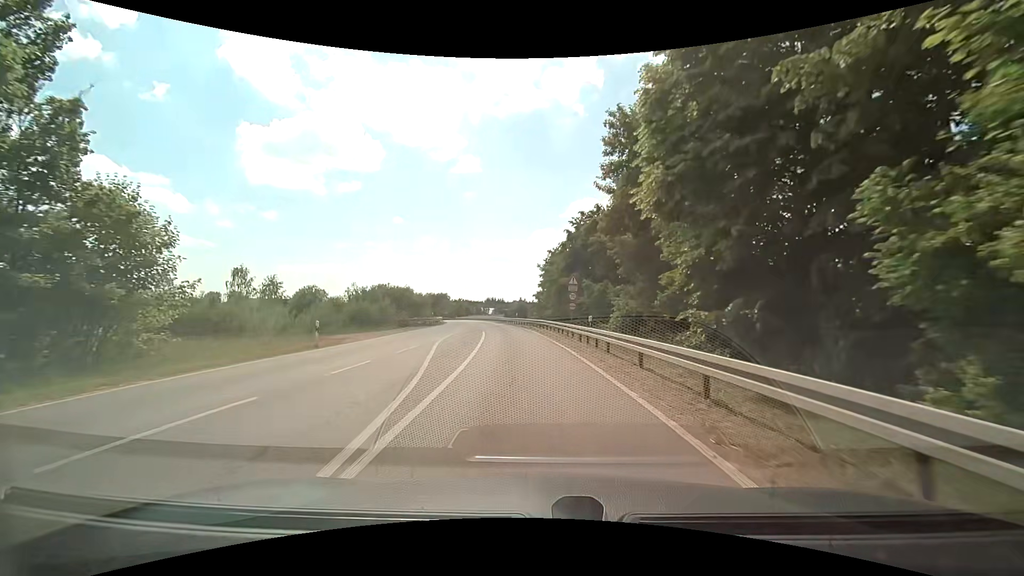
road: tertiary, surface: asphalt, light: Day
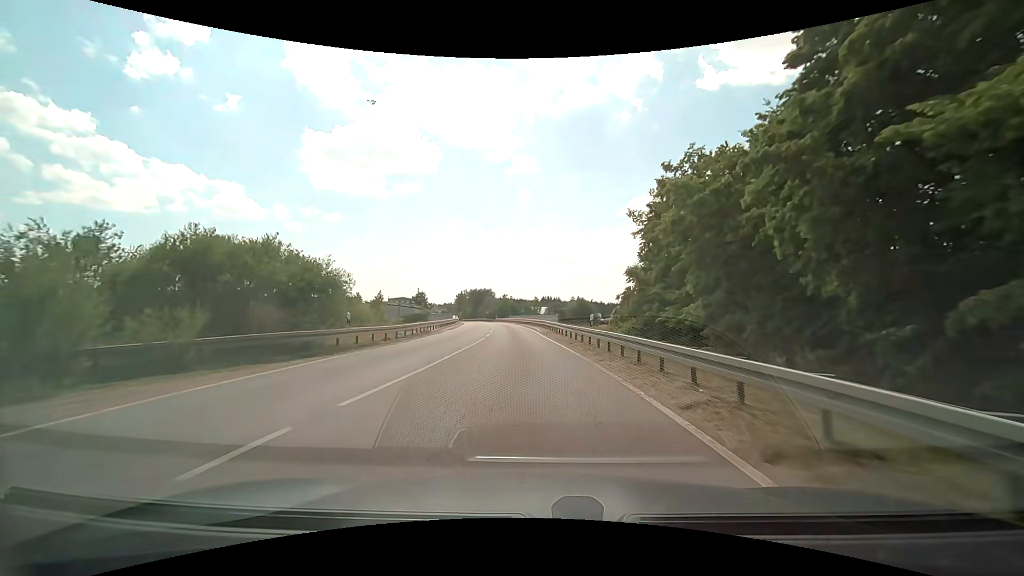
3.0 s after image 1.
(-1.7, +36.1) m; -6°
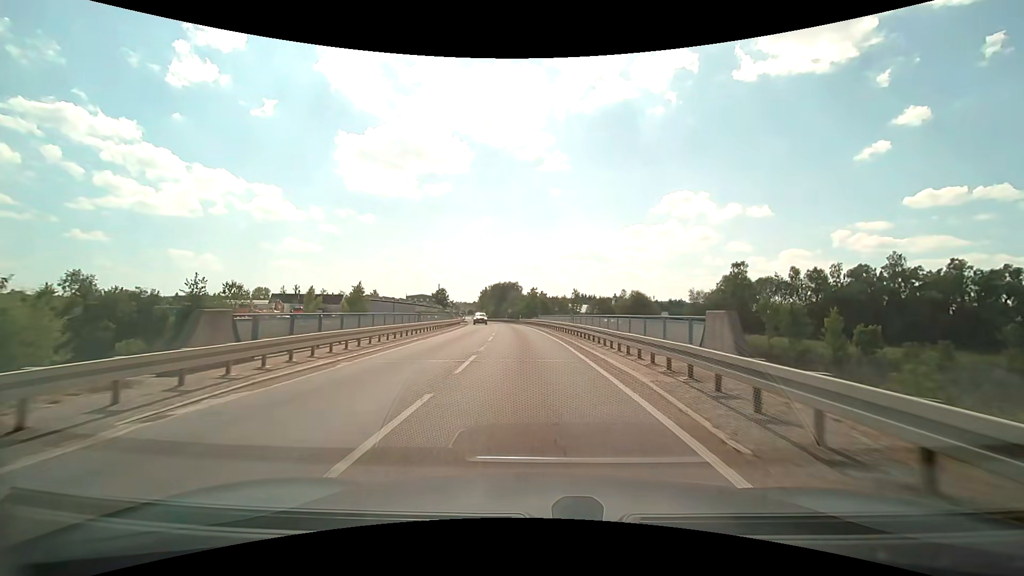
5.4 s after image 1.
(-1.1, +31.6) m; -3°
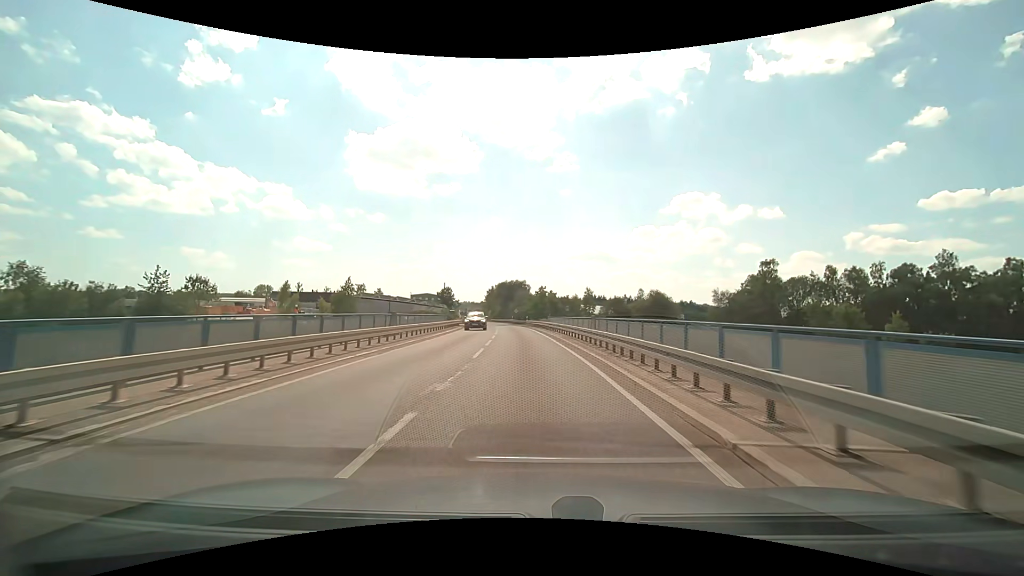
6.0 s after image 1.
(-0.1, +8.3) m; -1°
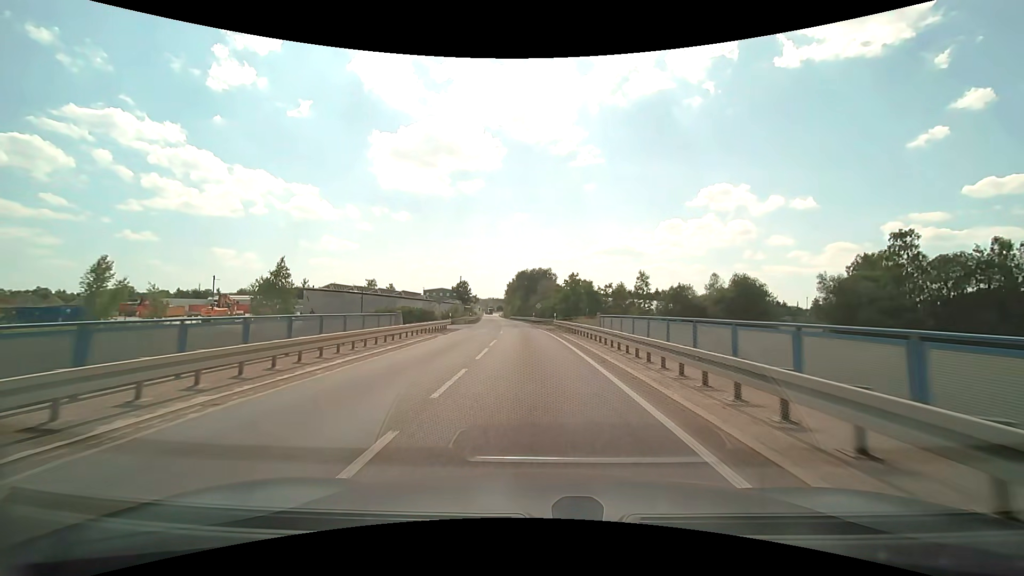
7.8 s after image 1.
(-0.6, +25.4) m; -3°
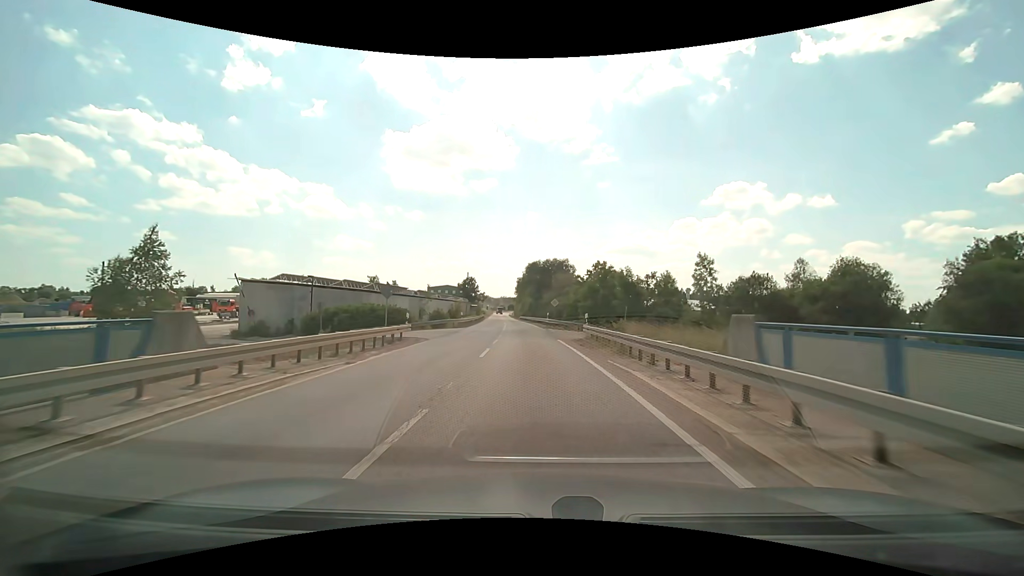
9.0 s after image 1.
(-0.2, +17.6) m; -1°
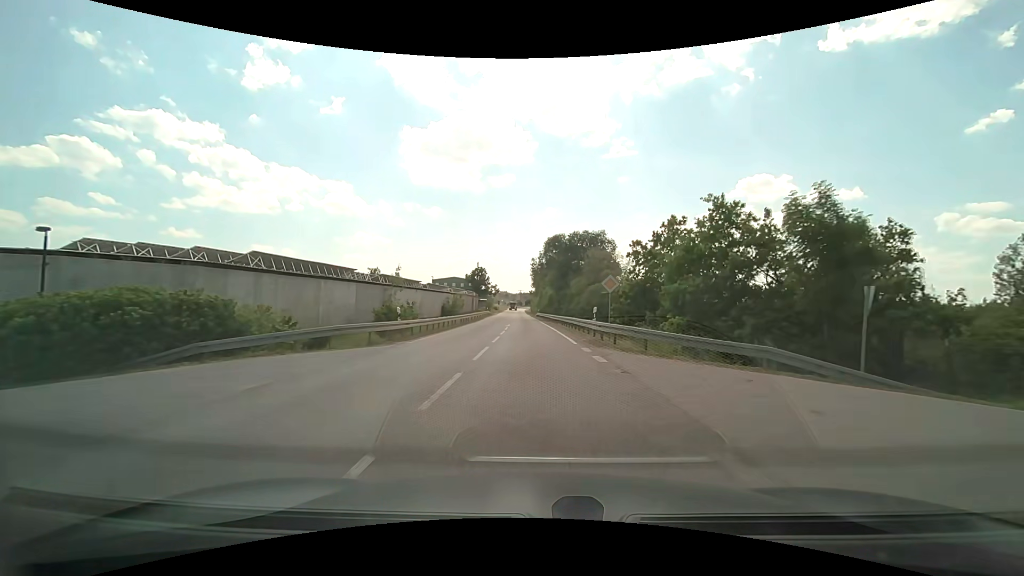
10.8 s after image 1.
(-0.5, +26.9) m; -2°
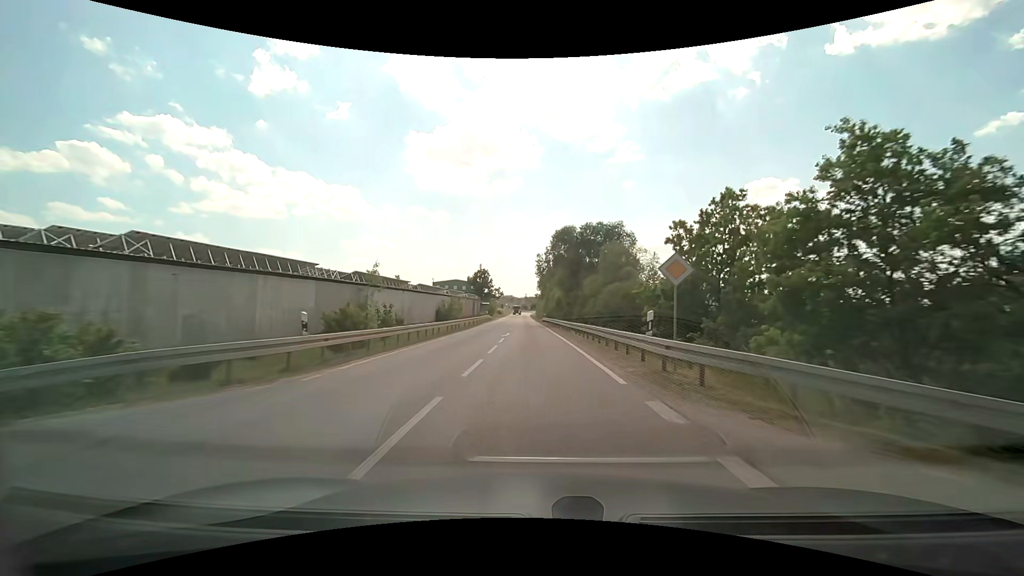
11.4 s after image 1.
(0.0, +9.1) m; -1°
(0, +10) (0, +20) (0, +30) (-1, +40) (-1, +50) (-1, +60) (-1, +70) (-1, +80) (-2, +90) (-2, +100) m
